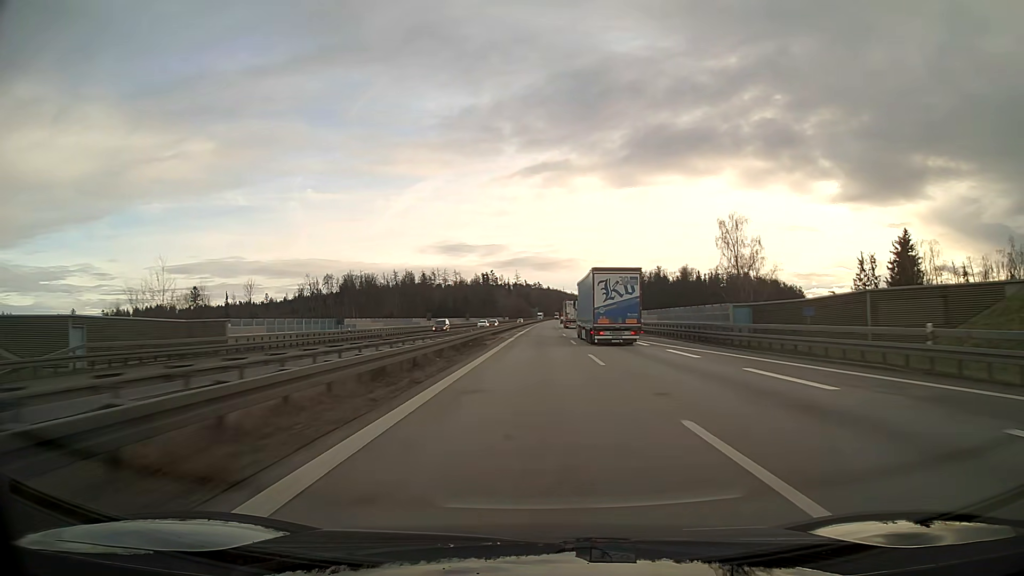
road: motorway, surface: asphalt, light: Day
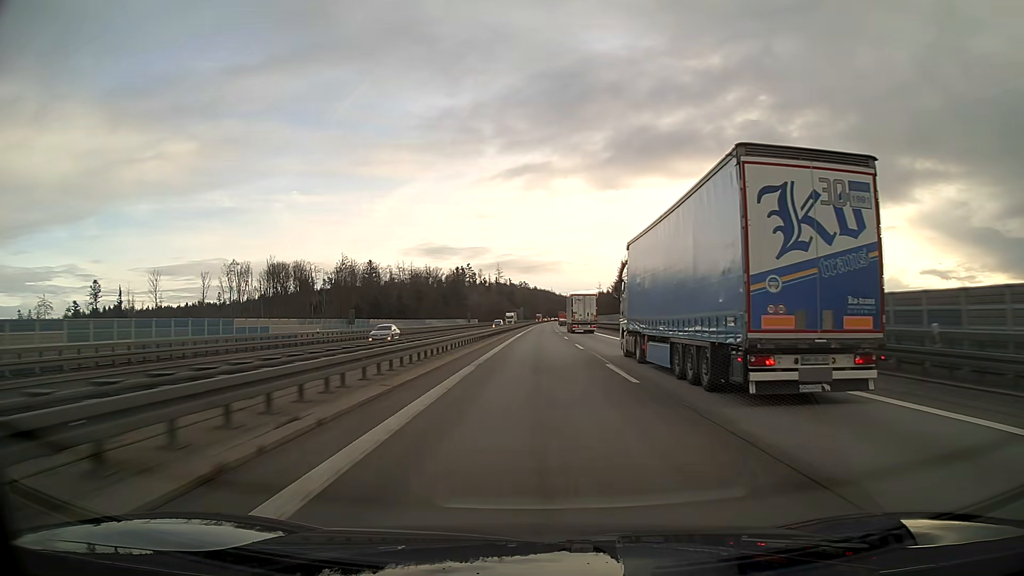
(+1.0, +94.9) m; +1°
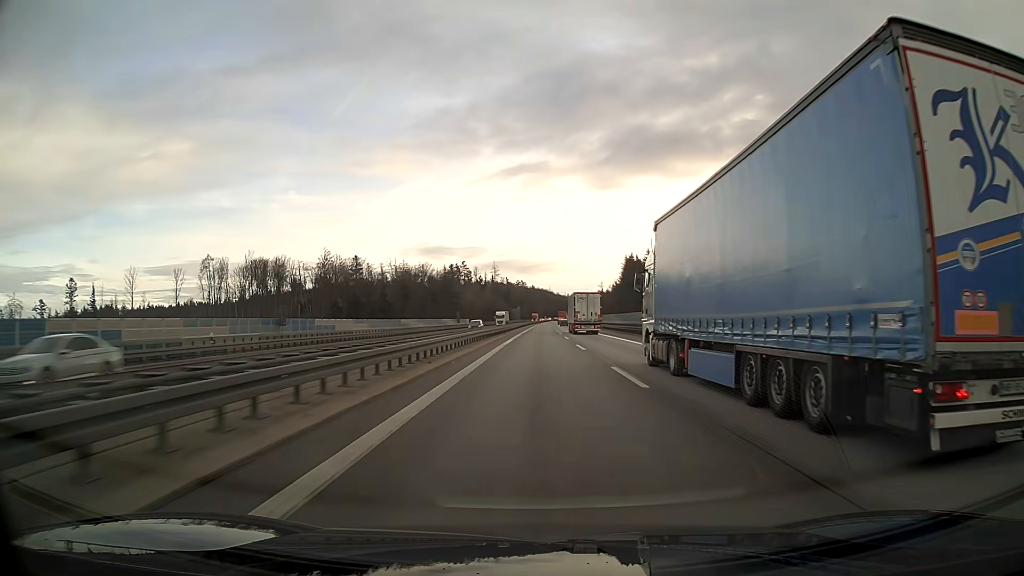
(0.0, +19.0) m; 0°
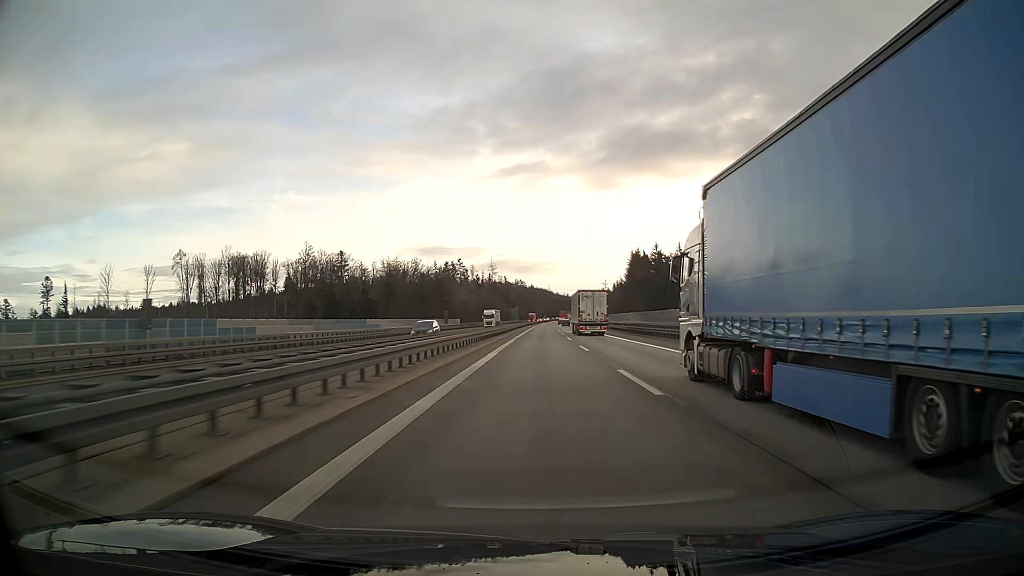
(0.0, +19.0) m; 0°
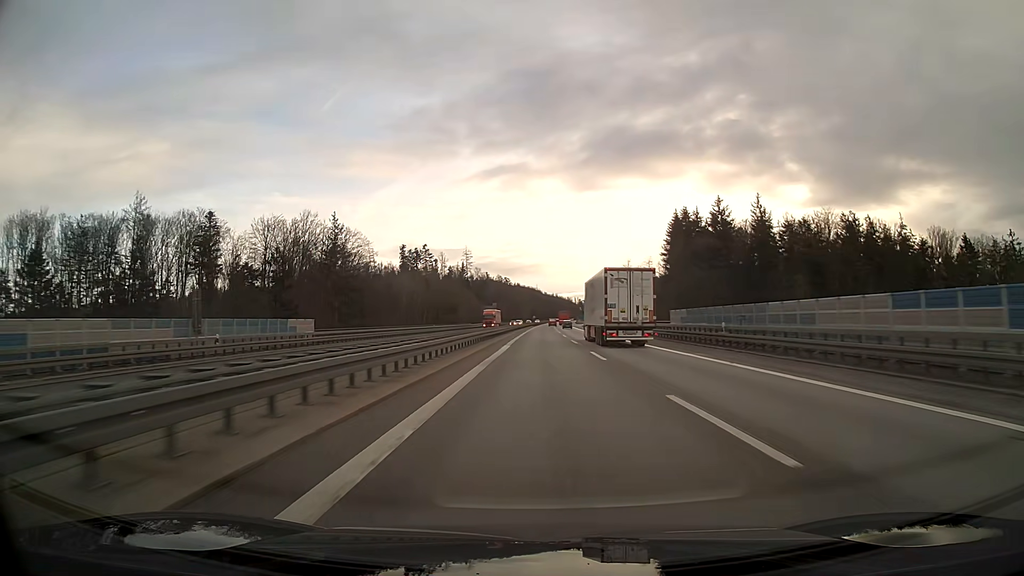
(+1.0, +95.0) m; +1°
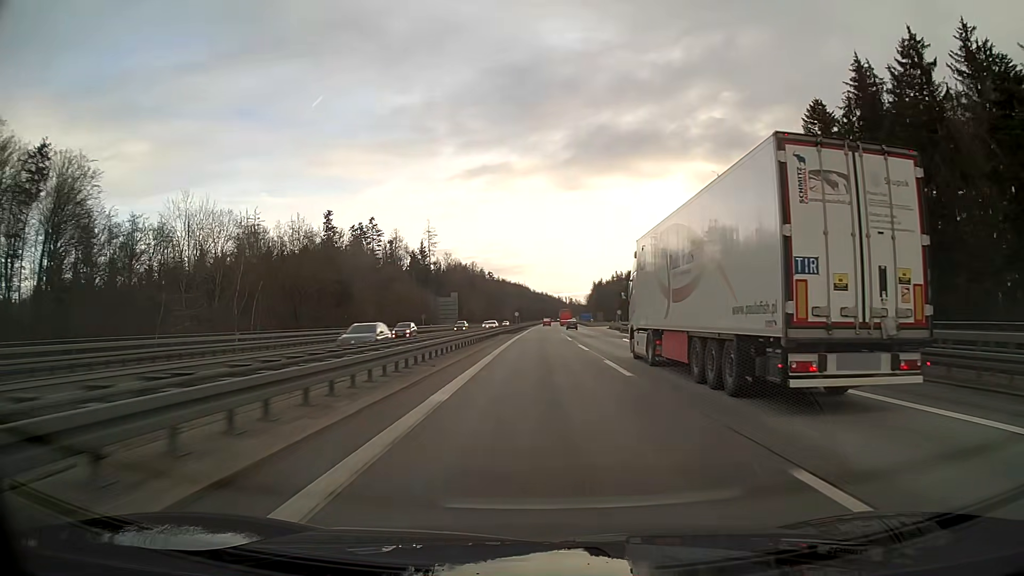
(+0.9, +95.0) m; +1°
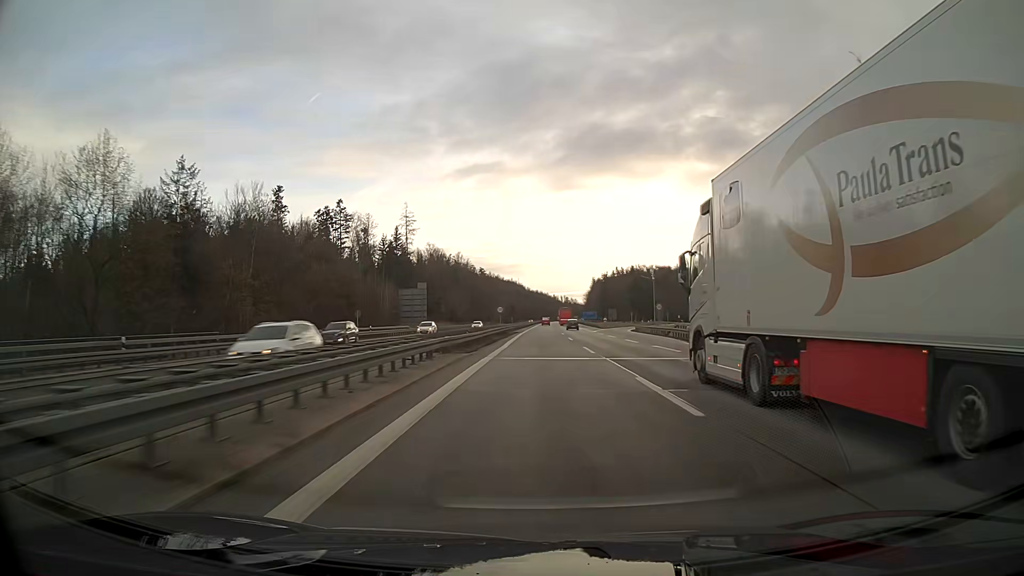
(+0.1, +38.0) m; 0°
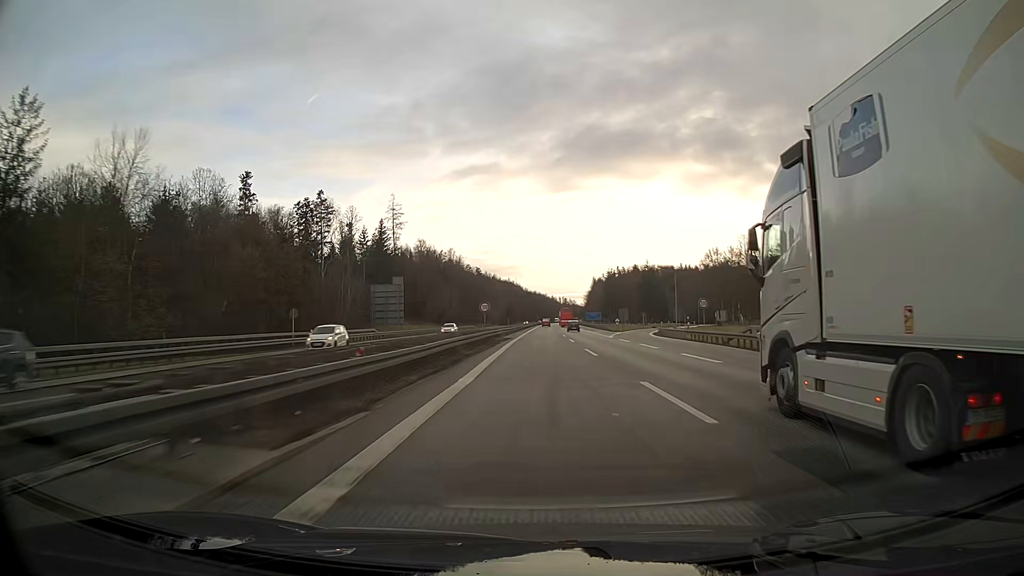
(0.0, +19.0) m; 0°
